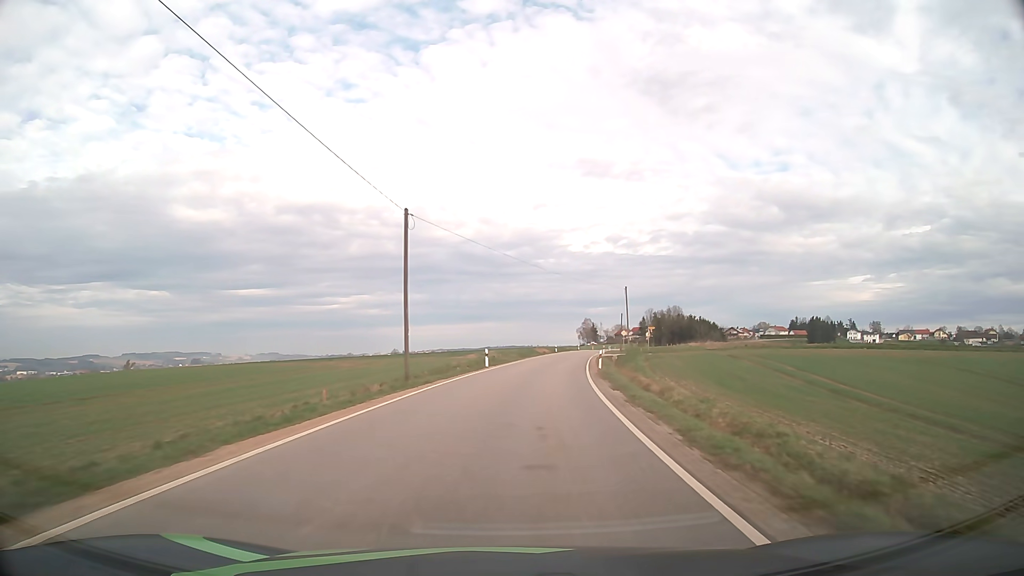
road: tertiary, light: Day
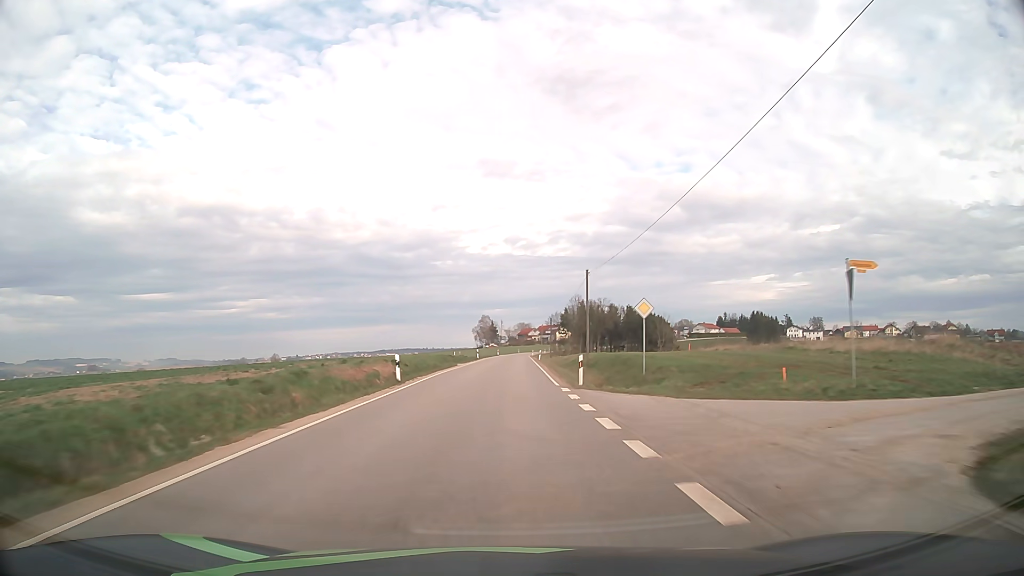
(+7.0, +67.3) m; +9°
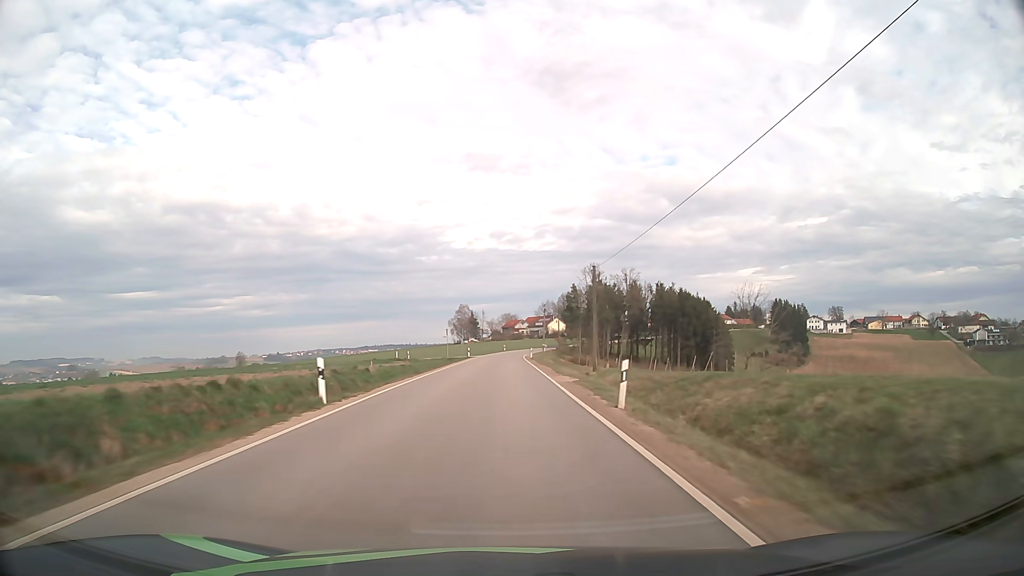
(+0.6, +55.2) m; +1°
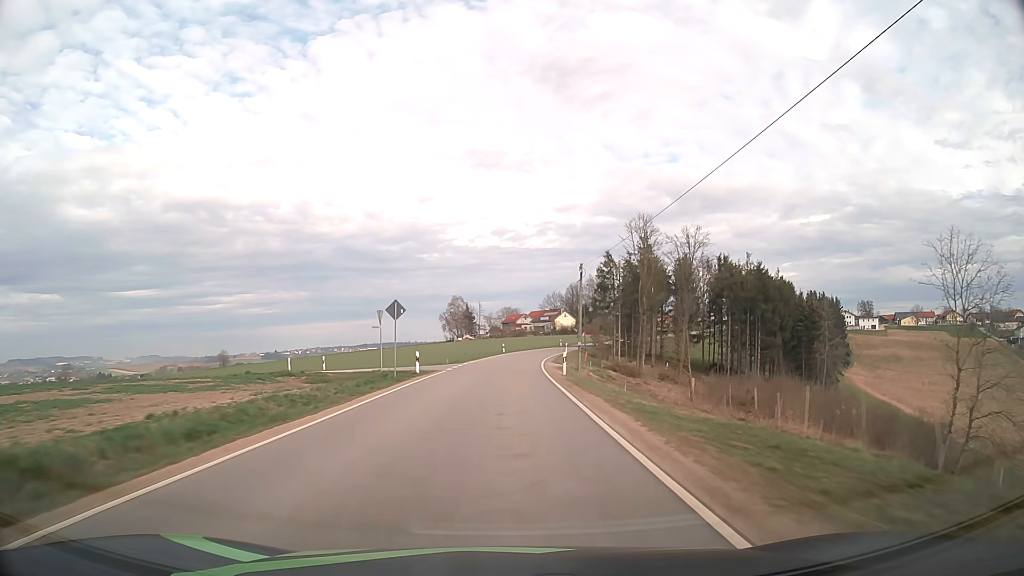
(+0.1, +39.8) m; 0°
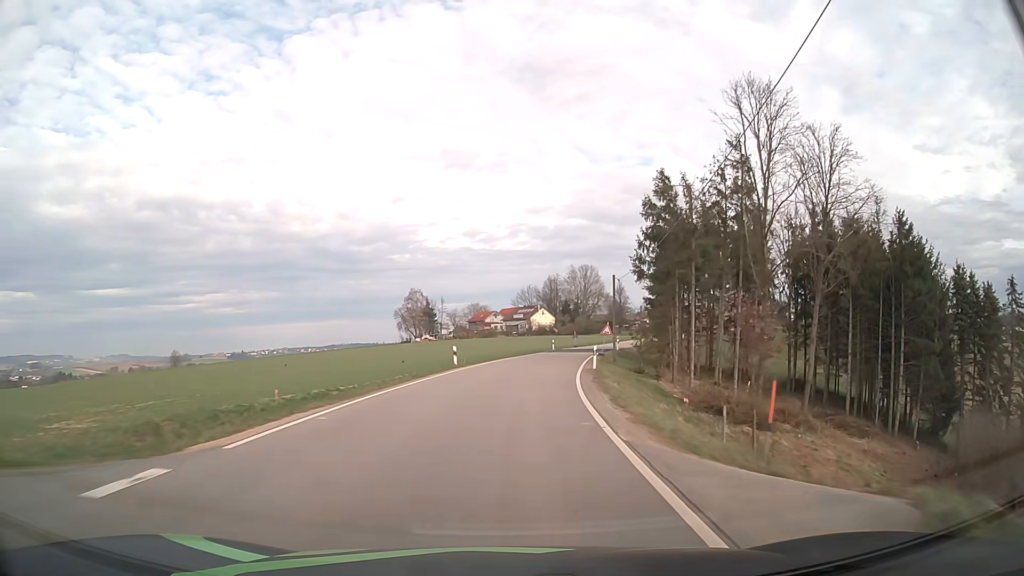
(+0.6, +38.3) m; +2°
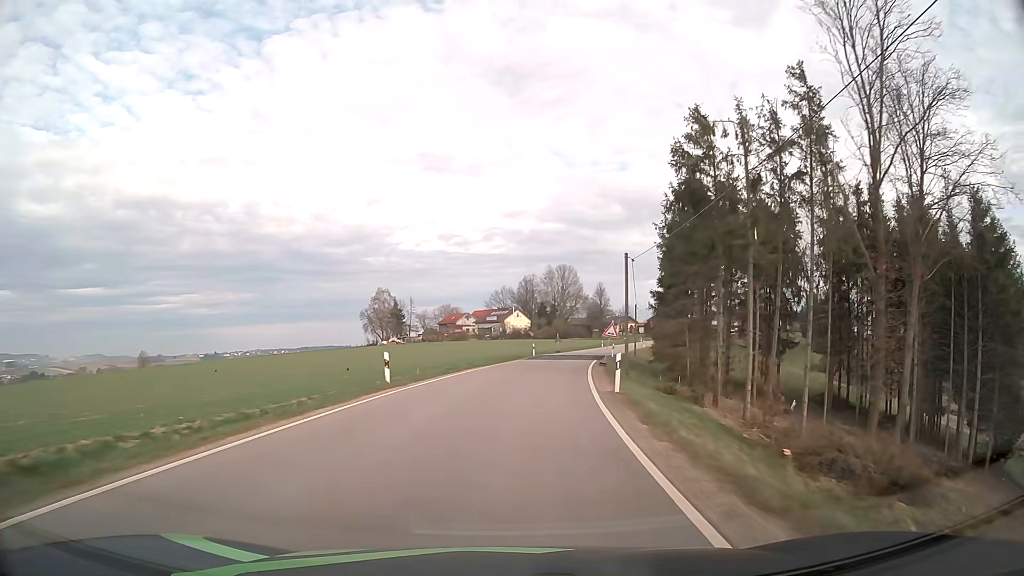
(+0.2, +12.4) m; +2°
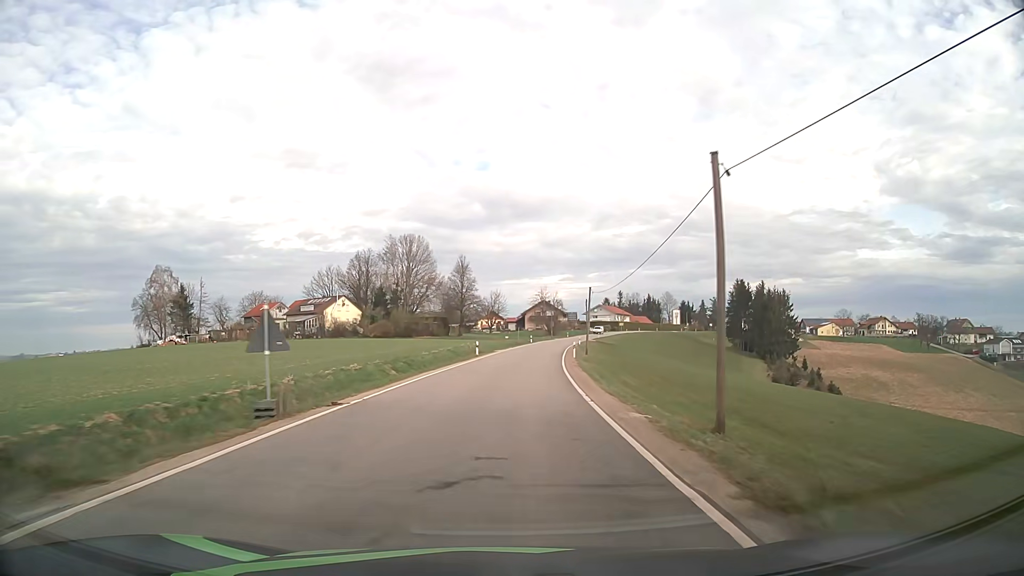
(+6.8, +58.8) m; +13°
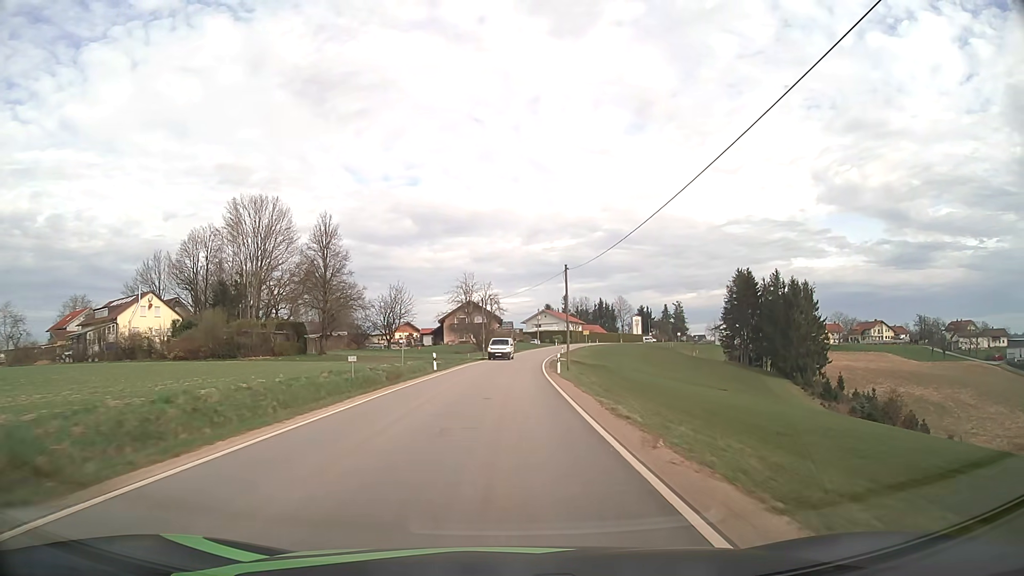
(+3.1, +55.4) m; +6°
(0, +10) (0, +20) (0, +30) (+1, +40) (+1, +50) (+2, +60) (+3, +70) (+4, +80) (+5, +90) (+7, +100) m
